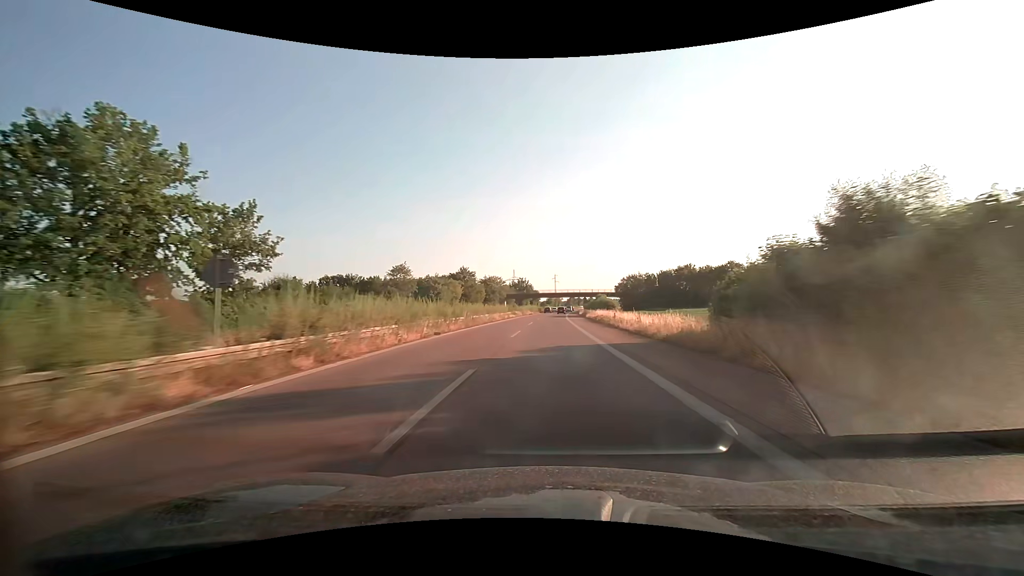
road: trunk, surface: asphalt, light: Day
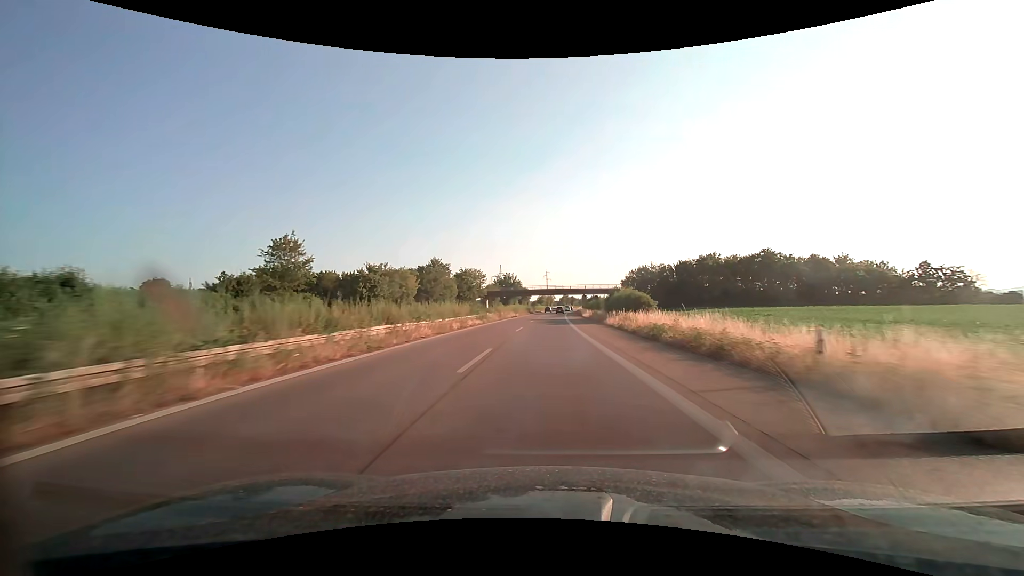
(+0.2, +30.6) m; +1°
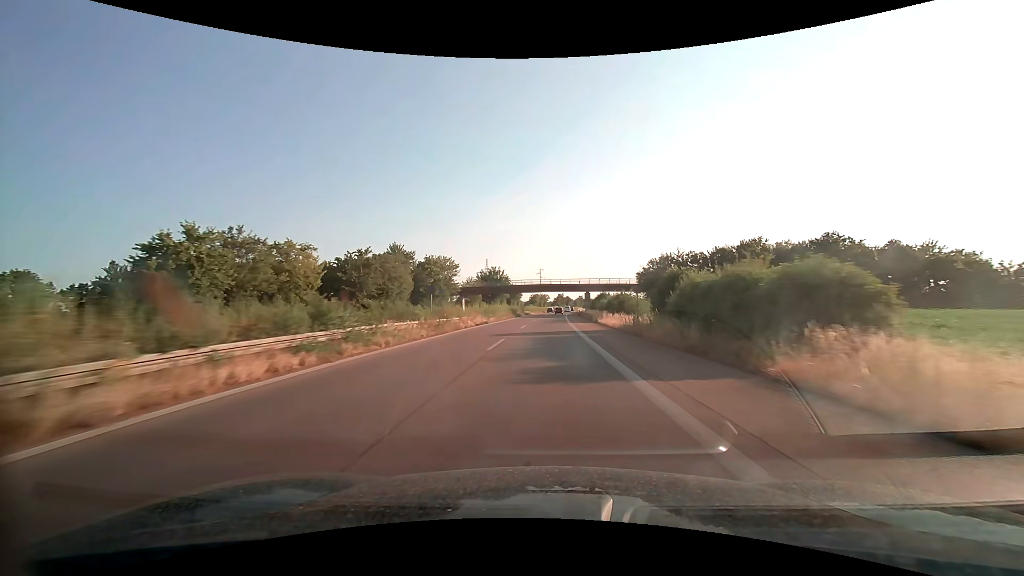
(+0.2, +30.6) m; +1°
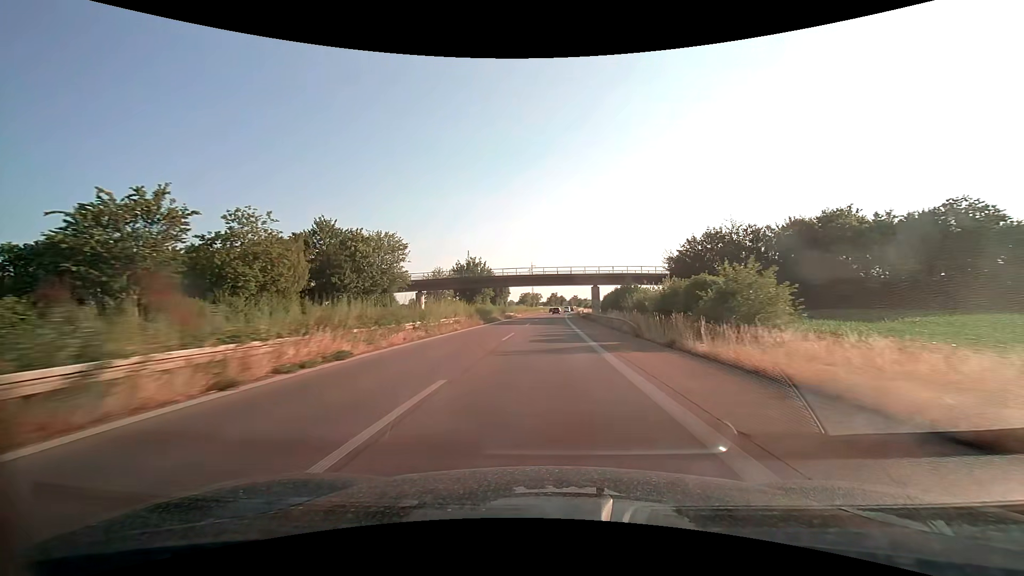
(+0.2, +30.6) m; +1°
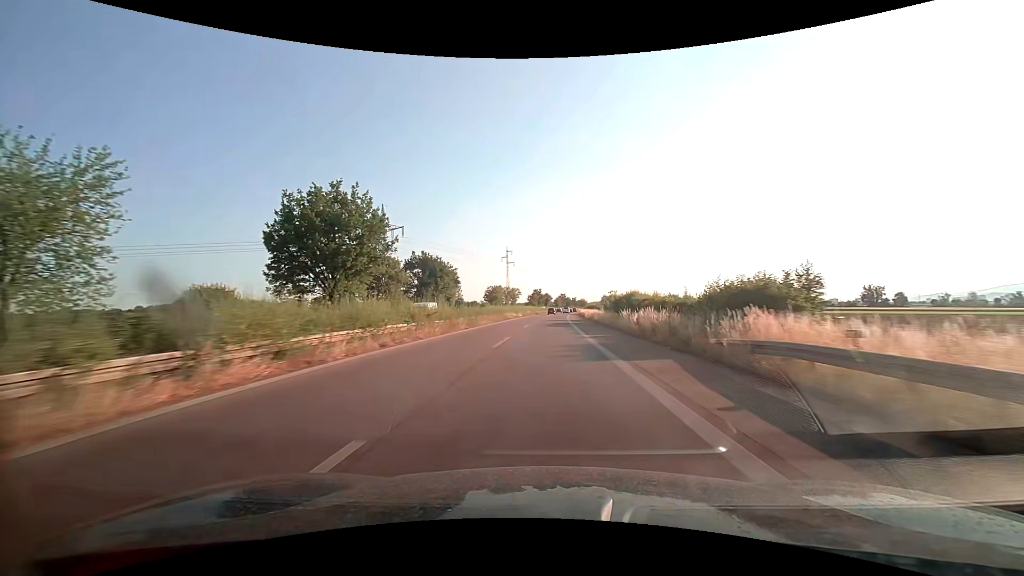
(+1.4, +76.4) m; +2°
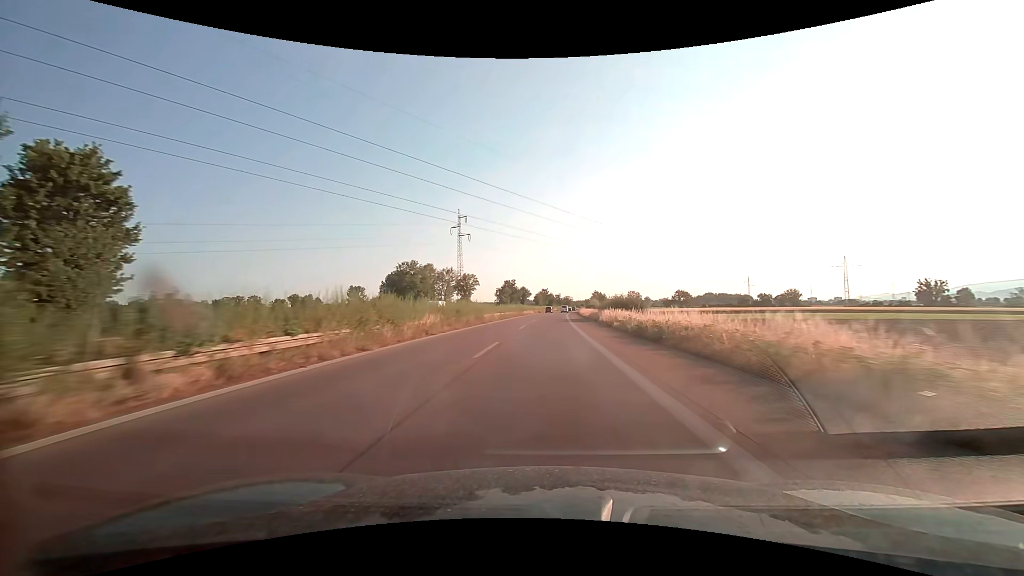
(+1.4, +76.4) m; +2°
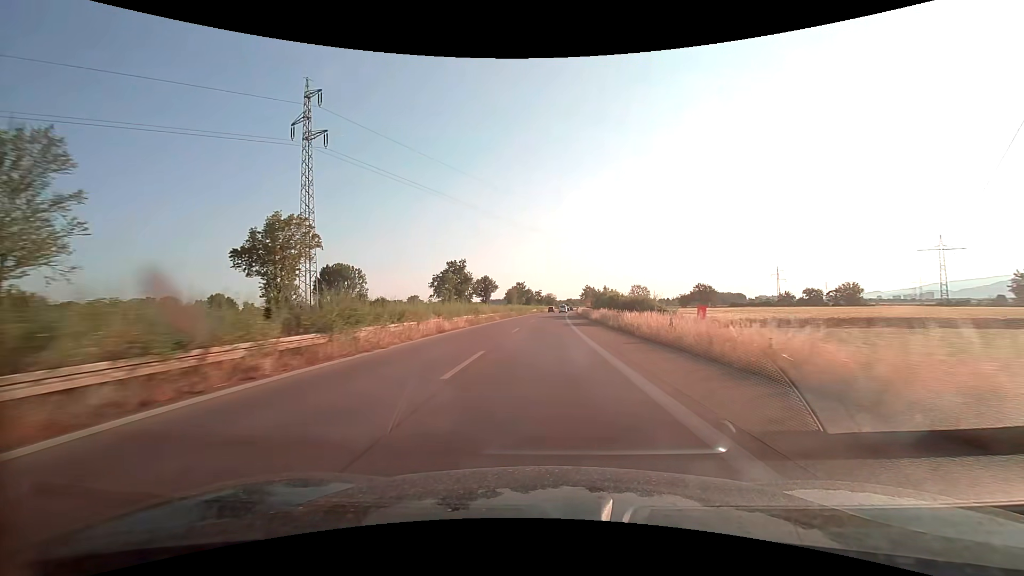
(+1.7, +76.5) m; +2°
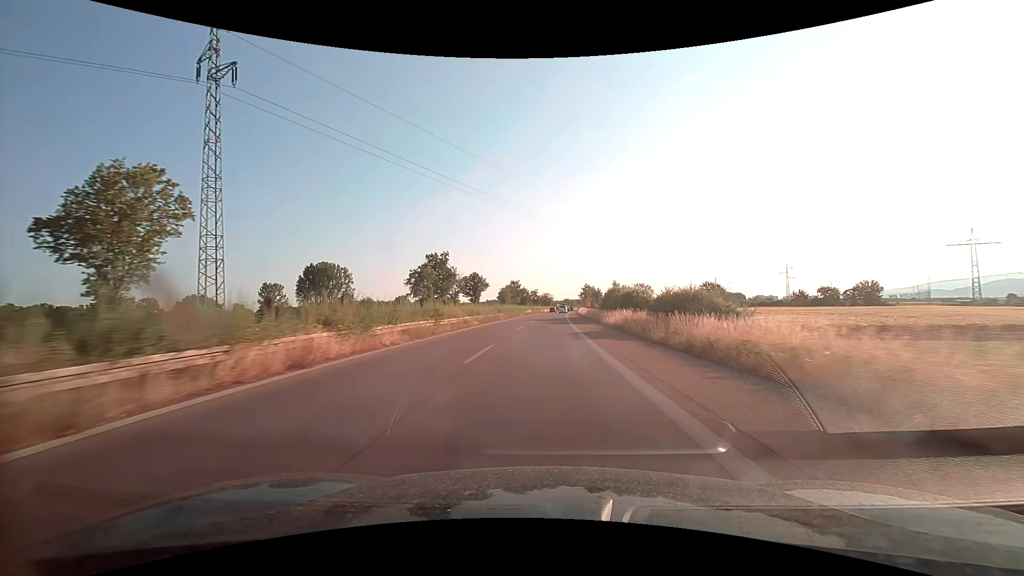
(+0.1, +15.3) m; 0°
(0, +10) (0, +20) (0, +30) (0, +40) (+1, +50) (+1, +60) (+1, +70) (+1, +80) (+2, +90) (+2, +100) m
